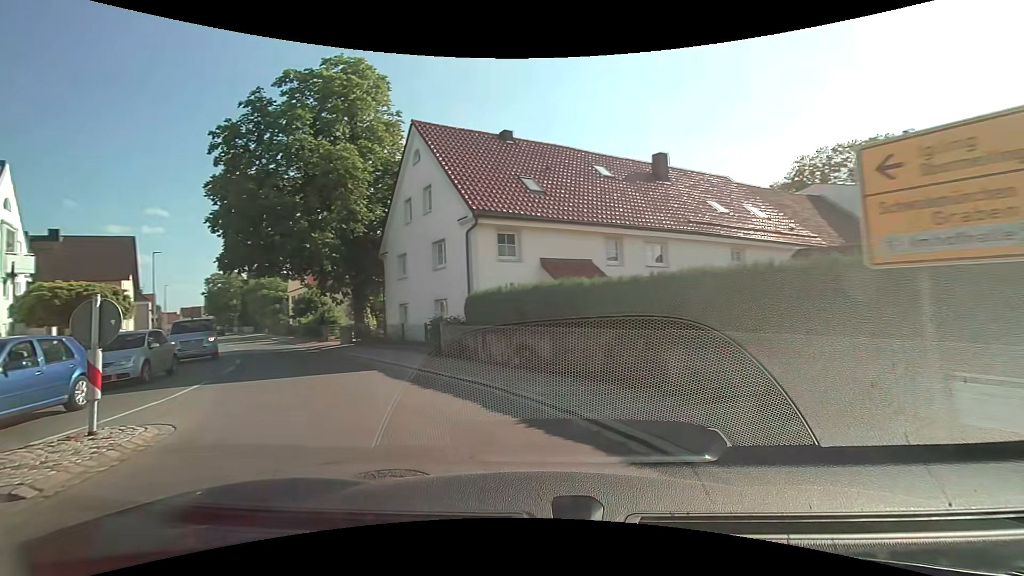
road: tertiary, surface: asphalt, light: Day
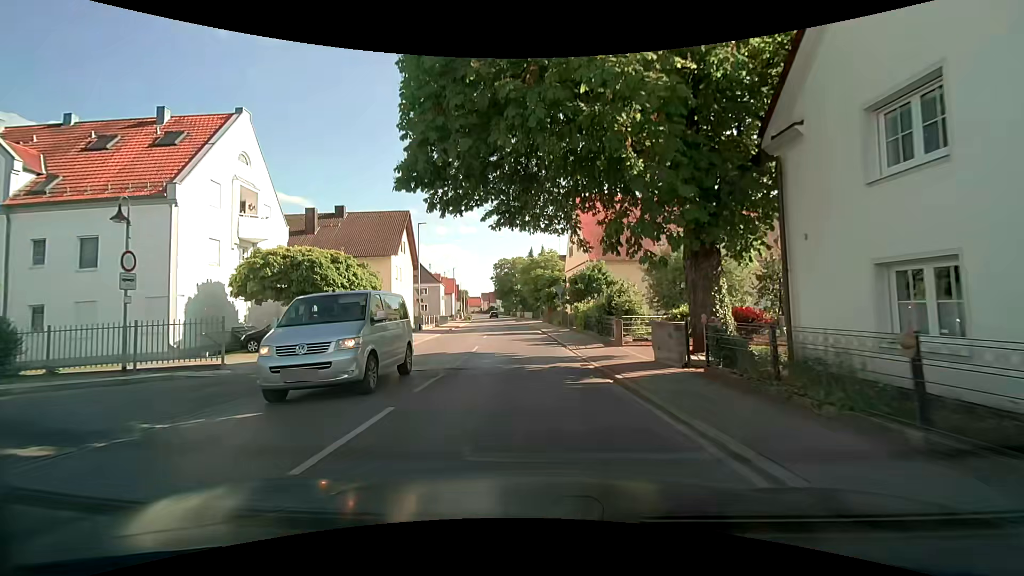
(-6.5, +15.5) m; -33°
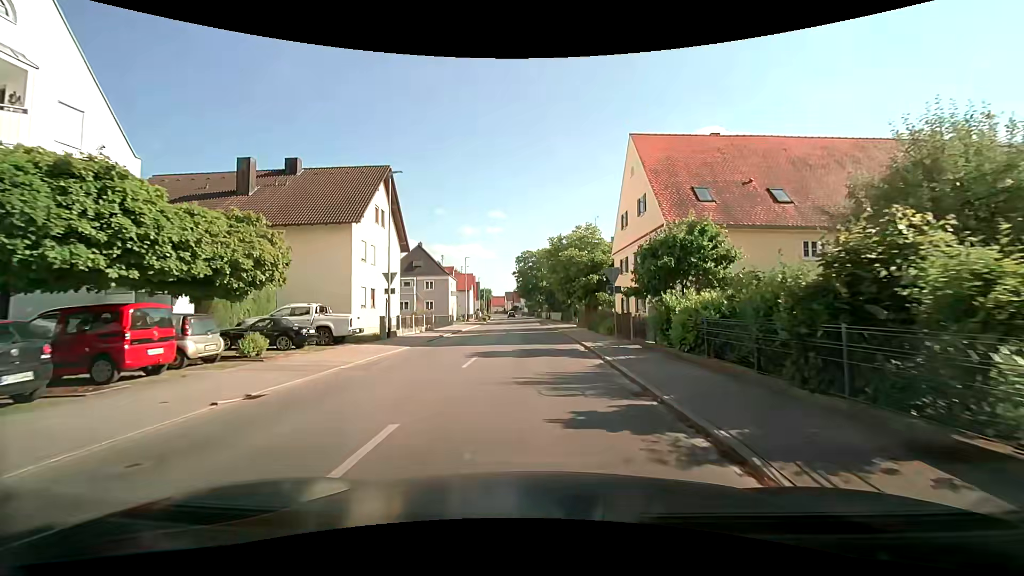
(-0.5, +15.1) m; -3°
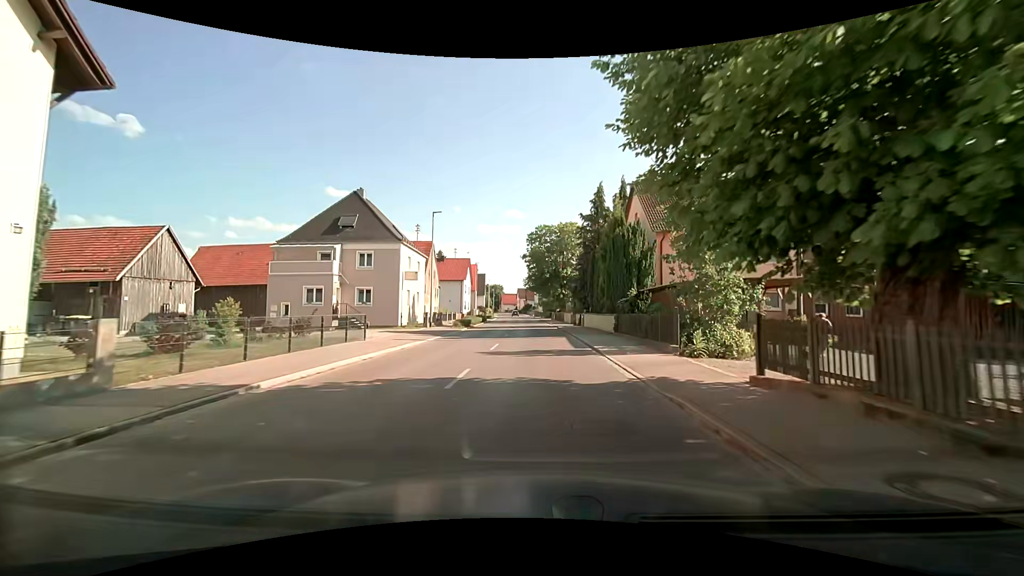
(-0.3, +30.6) m; -2°
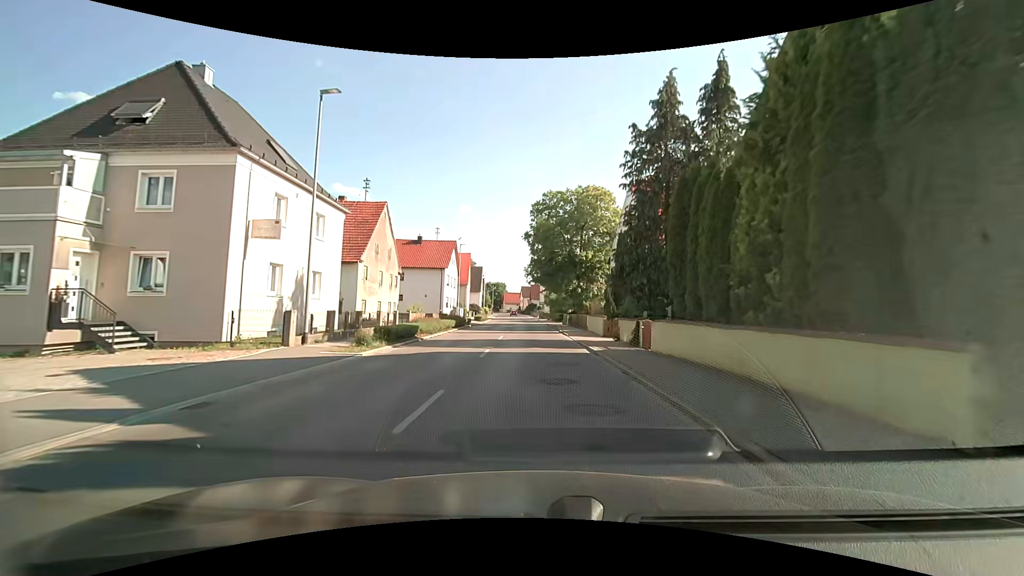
(+0.2, +21.3) m; 0°
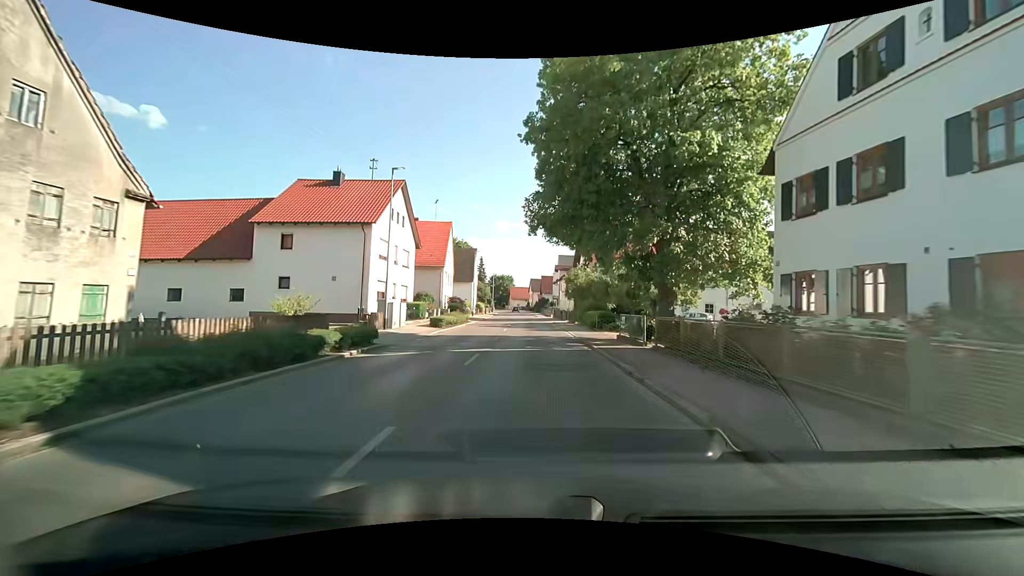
(-0.3, +30.4) m; -2°
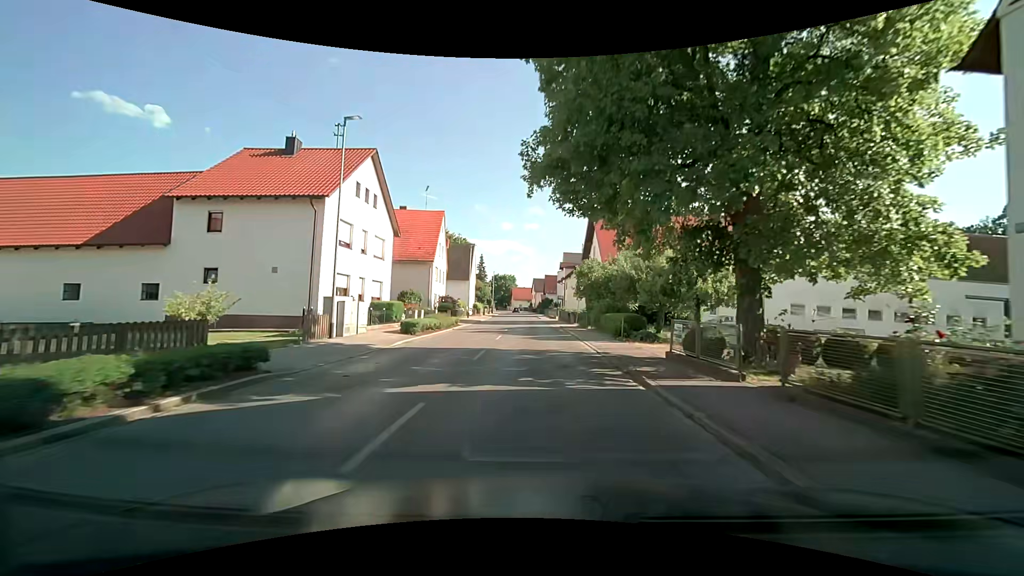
(0.0, +7.5) m; 0°
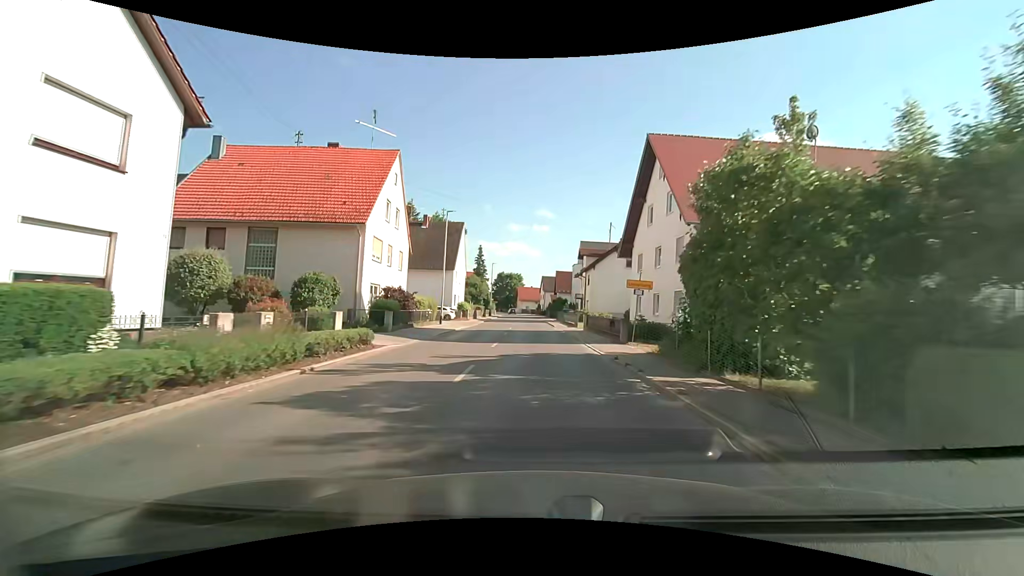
(-0.1, +21.8) m; -1°
(0, +10) (0, +20) (0, +30) (0, +40) (0, +50) (0, +60) (0, +70) (0, +80) (0, +90) (-1, +100) m
